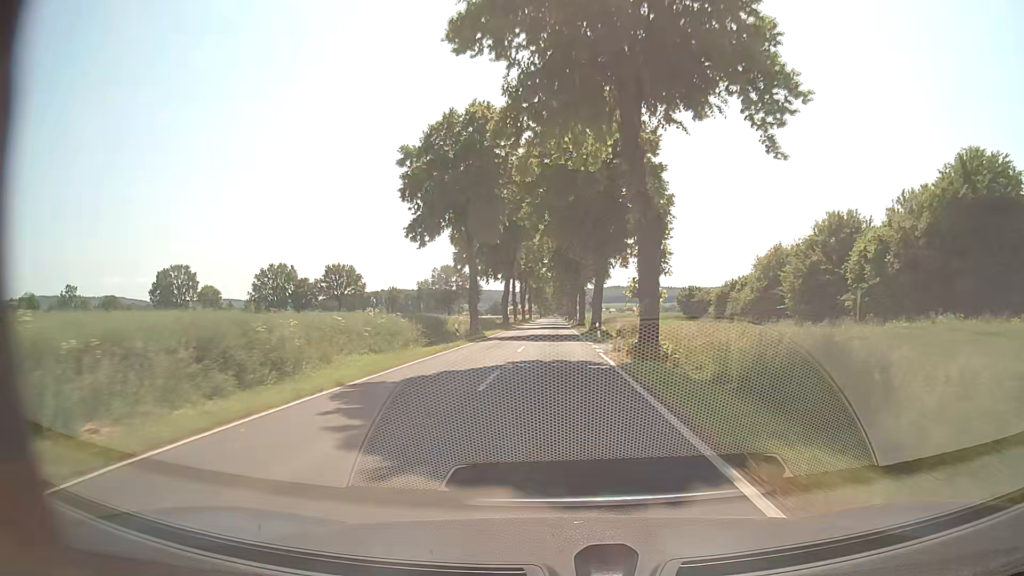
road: tertiary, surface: asphalt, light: Day
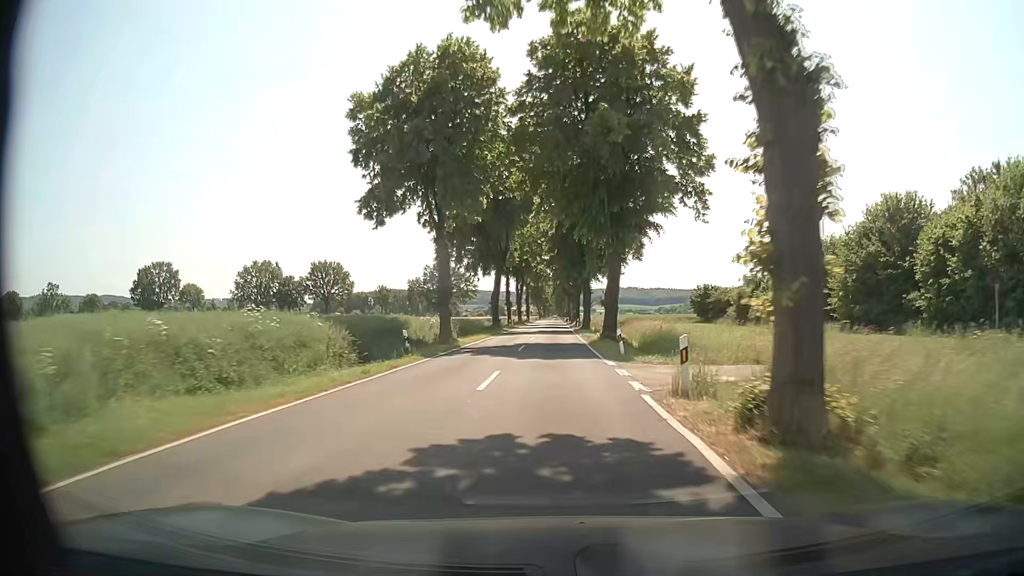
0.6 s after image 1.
(-0.1, +11.8) m; 0°
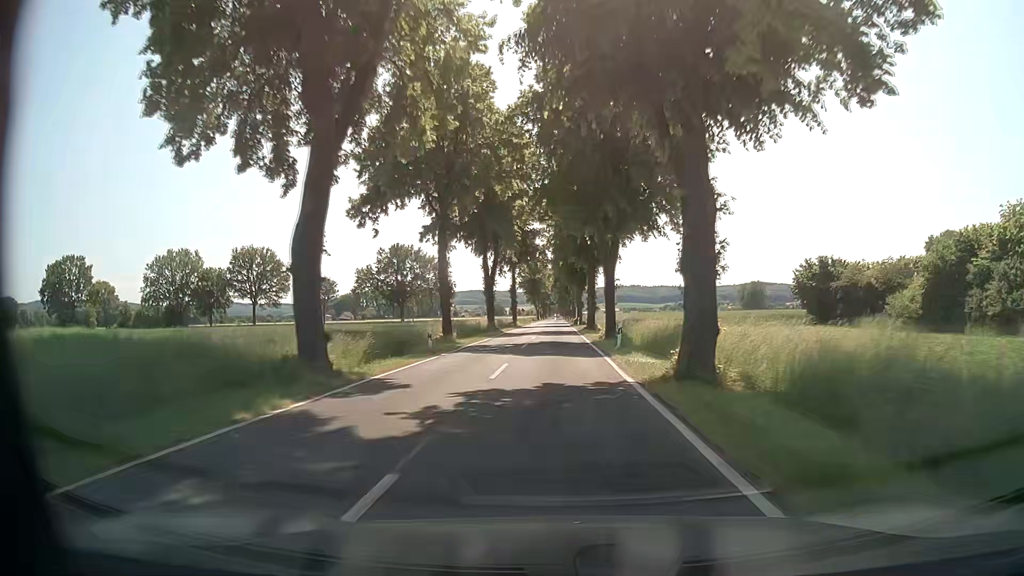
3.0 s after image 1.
(+0.1, +47.2) m; 0°
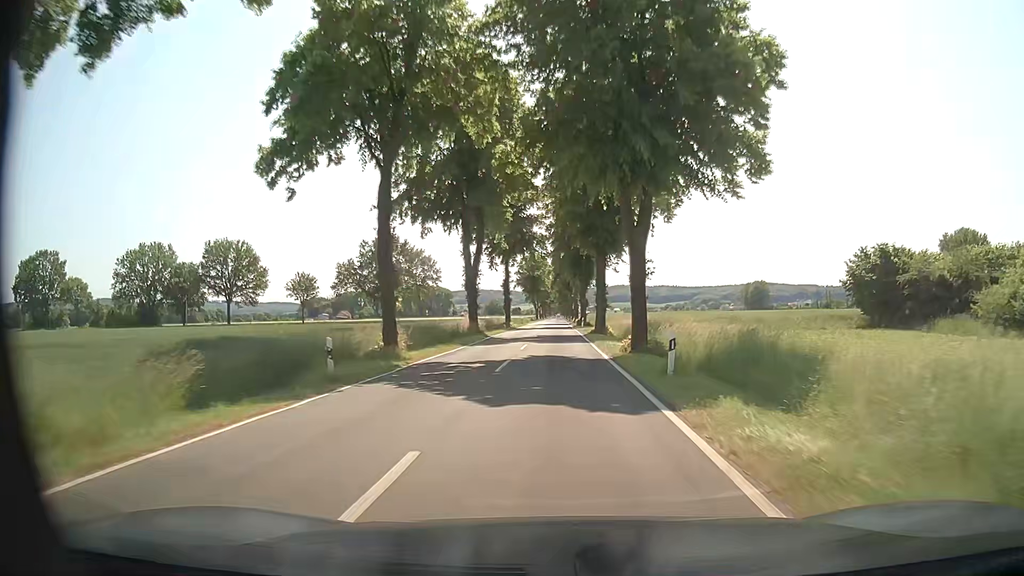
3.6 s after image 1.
(0.0, +11.8) m; 0°
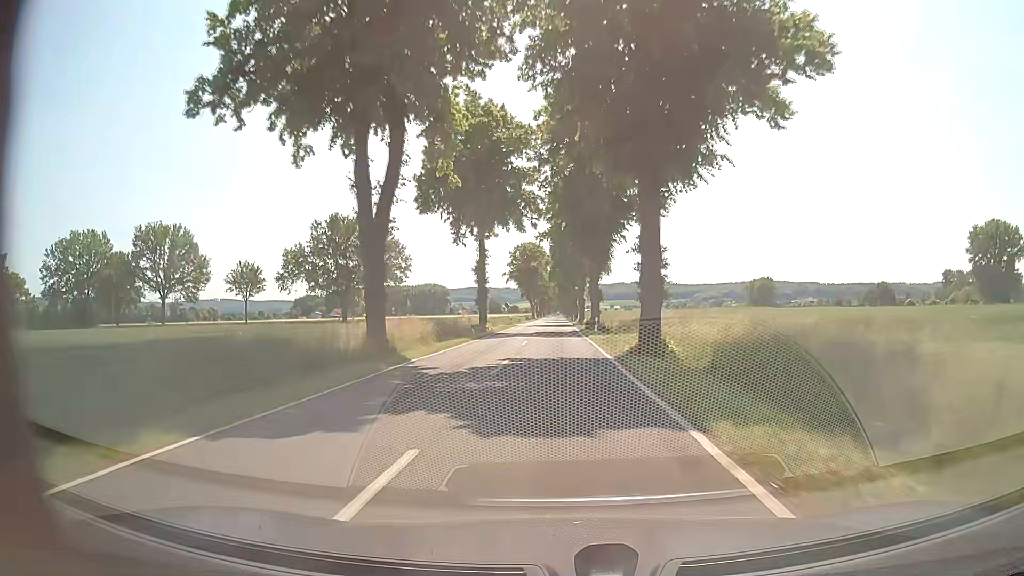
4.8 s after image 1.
(0.0, +23.6) m; 0°
(0, +10) (0, +20) (0, +30) (0, +40) (0, +50) (0, +60) (+1, +70) (+1, +80) (+1, +90) (+1, +100) m
